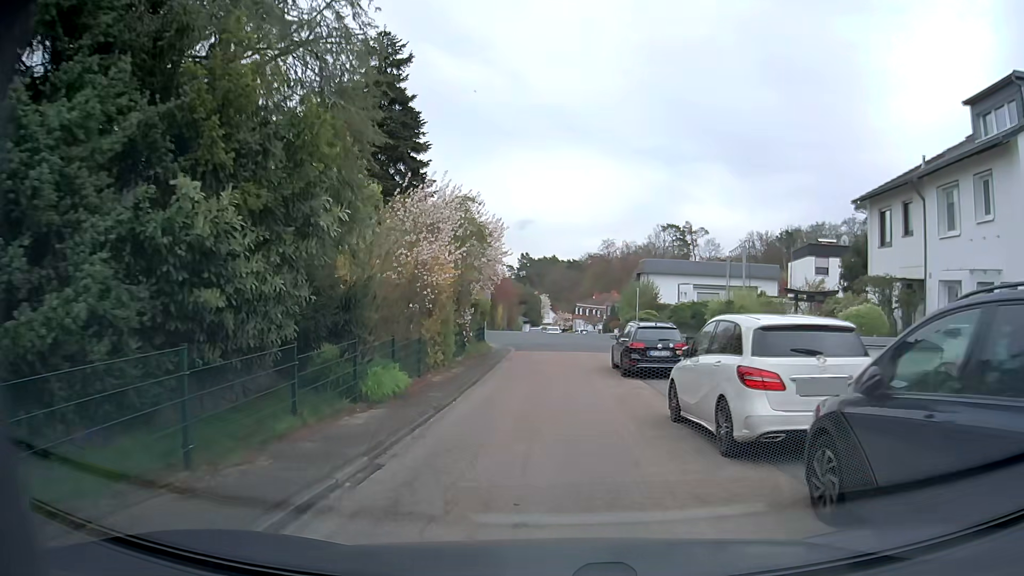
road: residential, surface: asphalt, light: Day
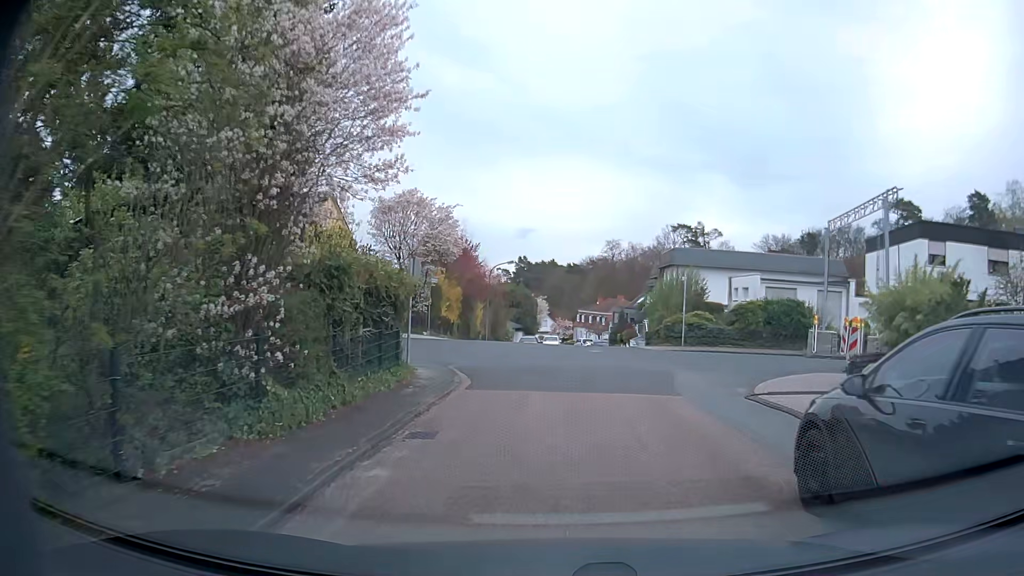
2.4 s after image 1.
(0.0, +16.1) m; 0°
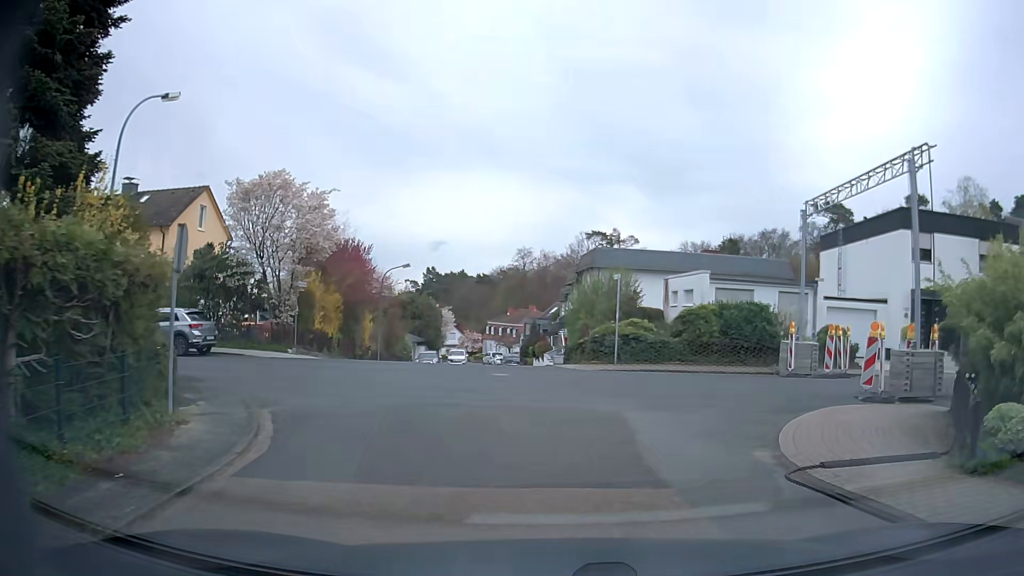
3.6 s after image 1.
(+0.3, +6.4) m; +7°
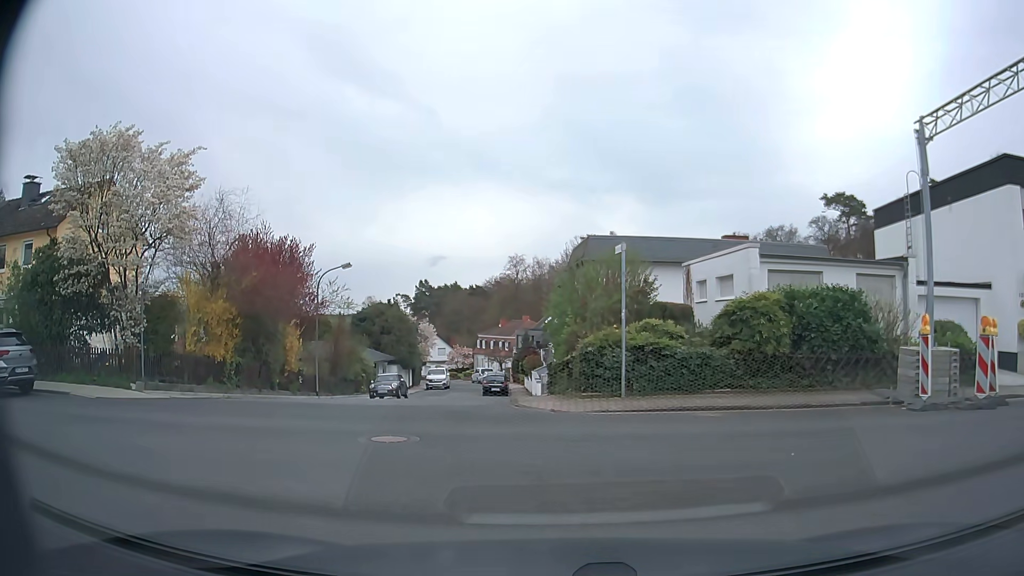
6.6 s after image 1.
(+0.9, +8.9) m; 0°
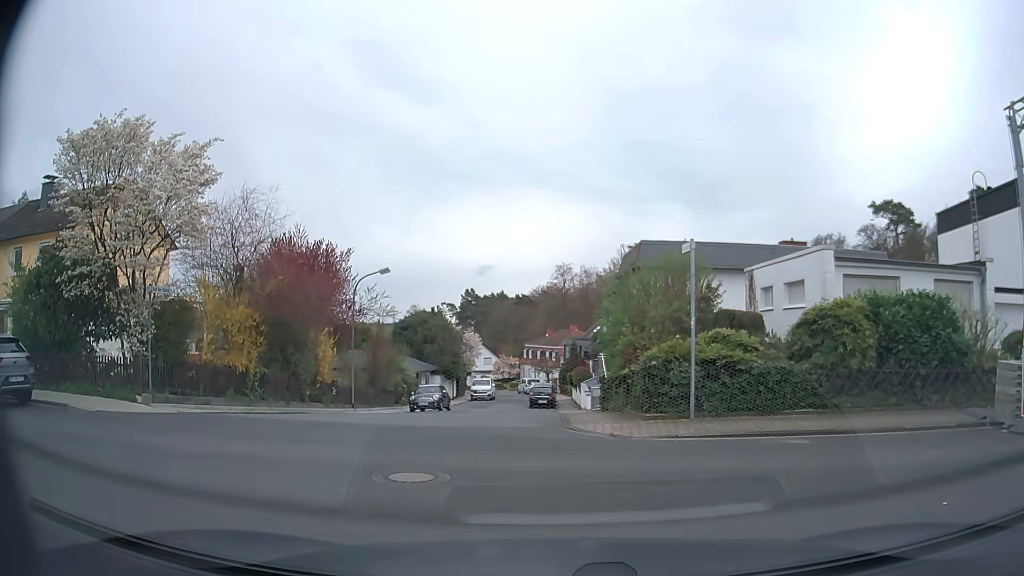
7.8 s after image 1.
(0.0, +1.8) m; -3°
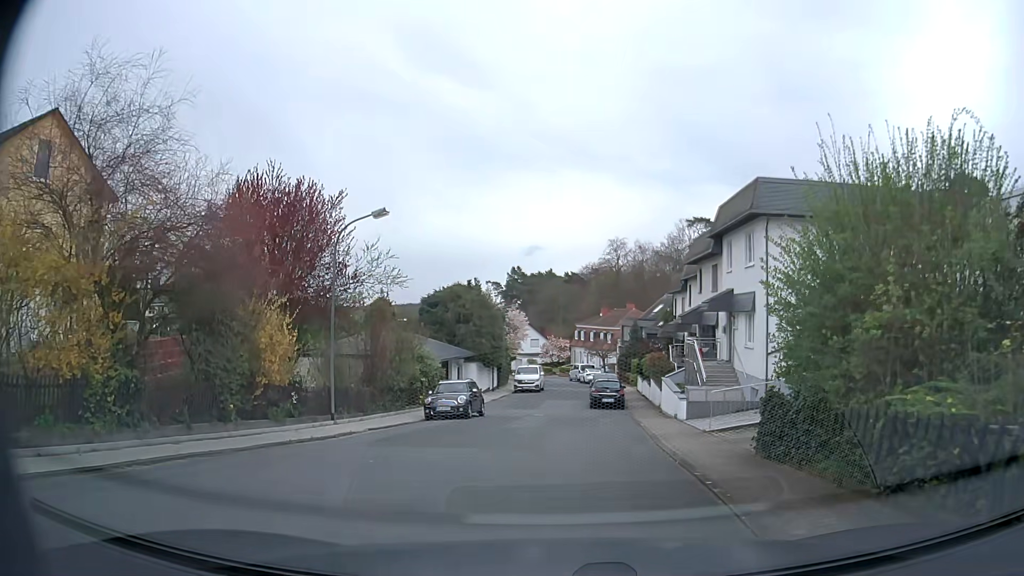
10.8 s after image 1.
(-1.1, +10.6) m; -5°
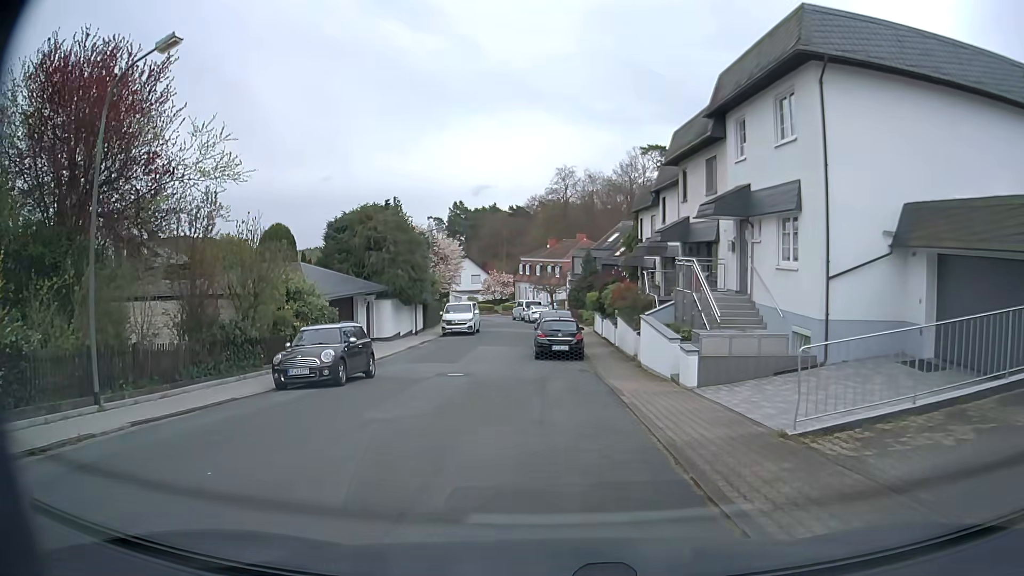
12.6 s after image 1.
(+0.5, +9.3) m; +6°
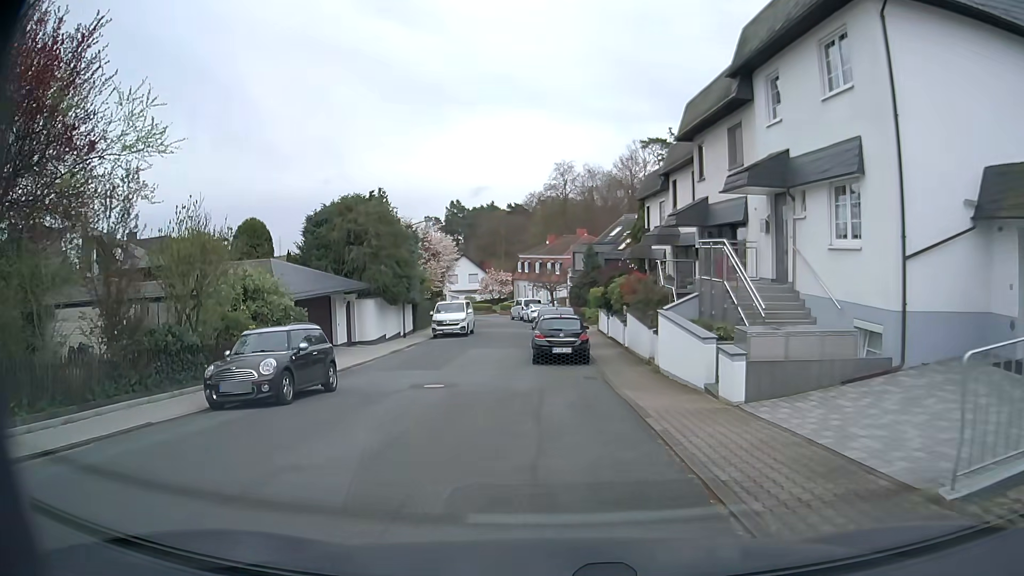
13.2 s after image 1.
(0.0, +3.3) m; +1°
(-1, +10) (-3, +20) (-3, +30) (-3, +40) (-4, +50) (-6, +60) (-9, +69) (-13, +78) (-19, +86) (-26, +94) m
